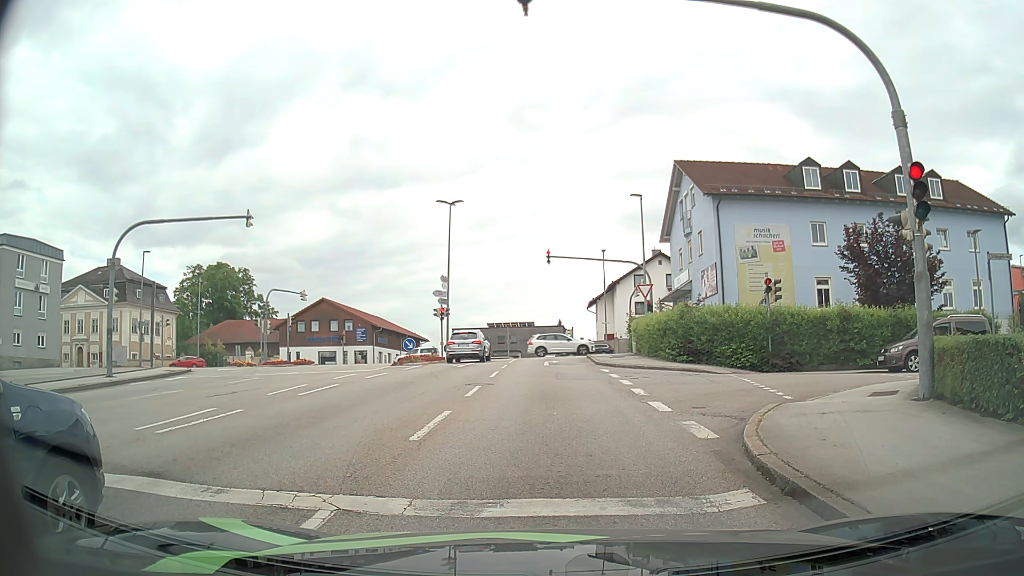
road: tertiary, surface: asphalt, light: Day
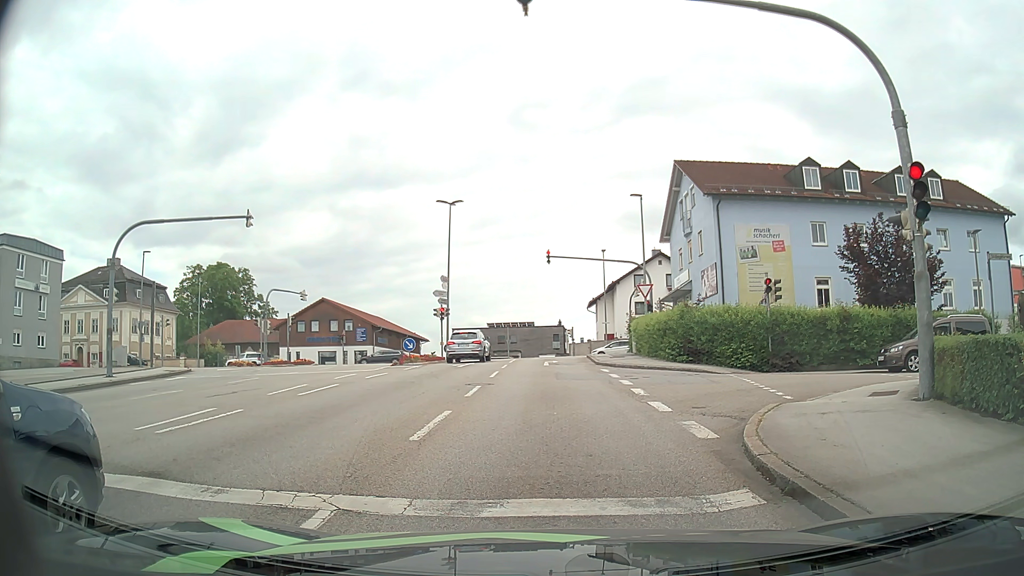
(0.0, 0.0) m; 0°
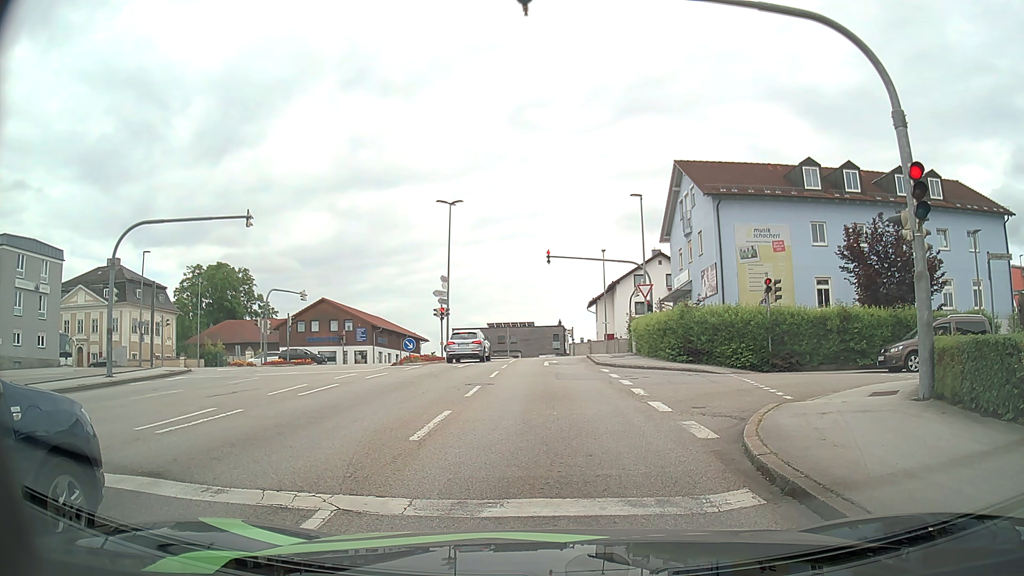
(0.0, 0.0) m; 0°
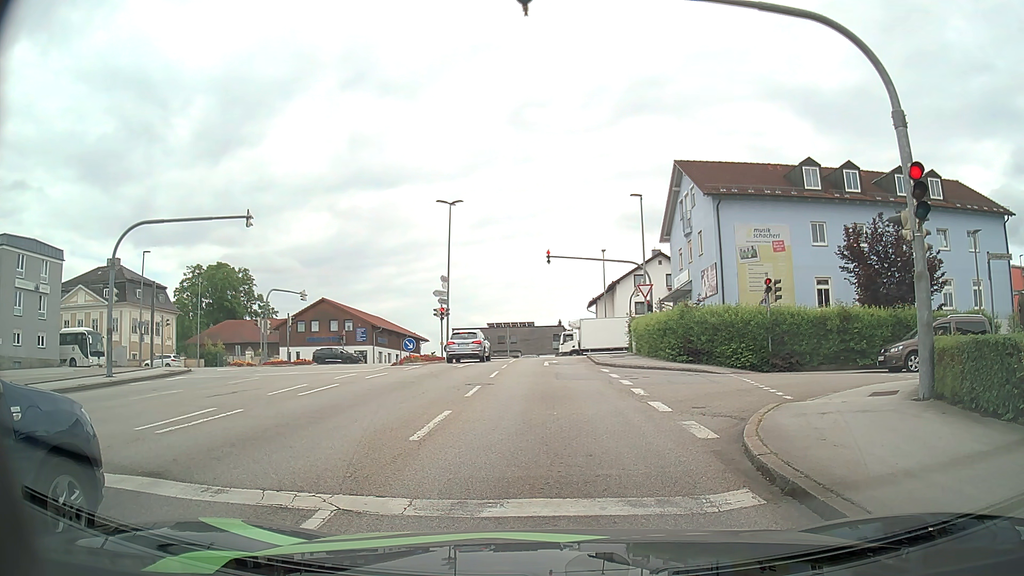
(0.0, 0.0) m; 0°
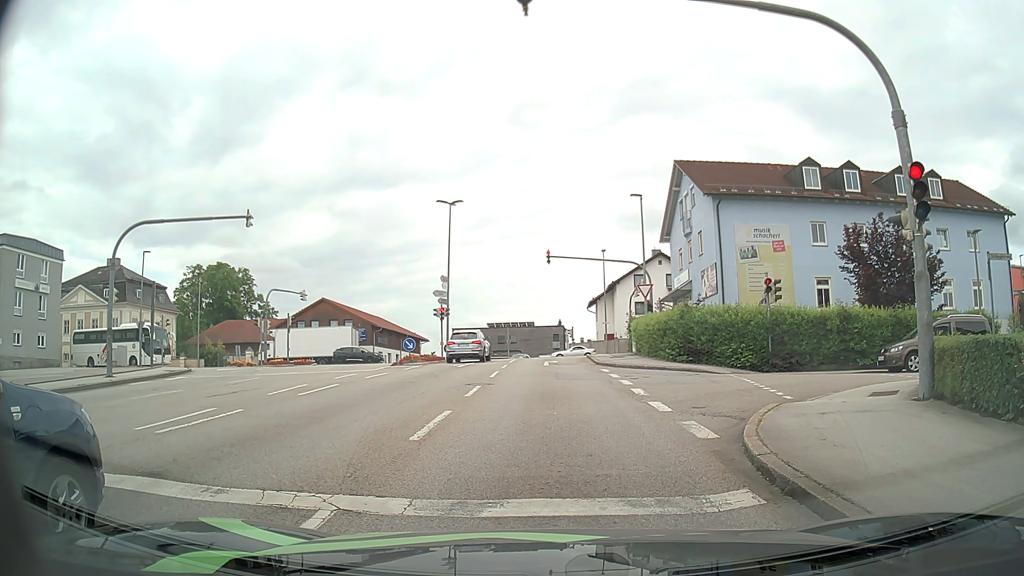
(0.0, 0.0) m; 0°
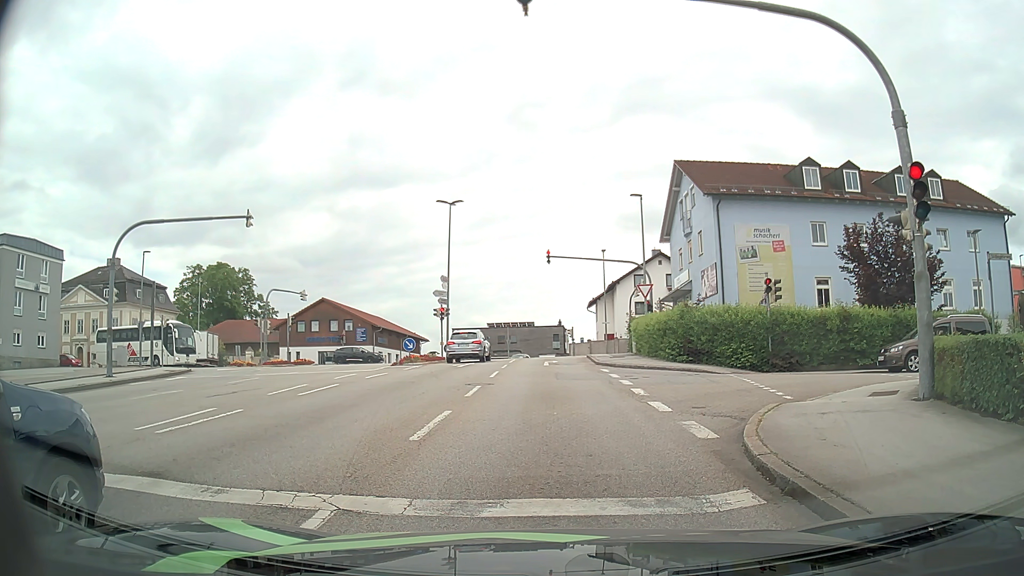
(0.0, 0.0) m; 0°
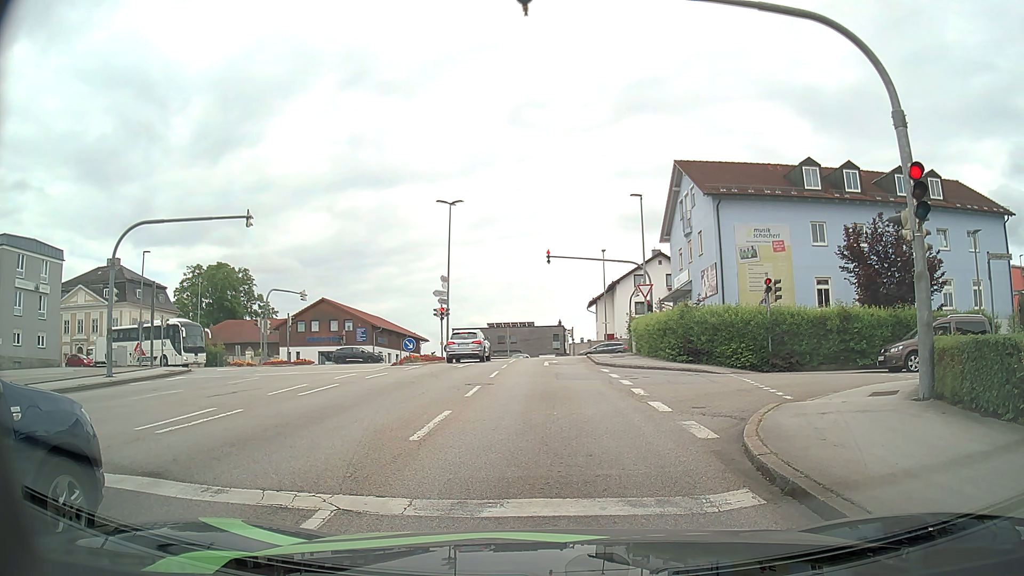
(0.0, 0.0) m; 0°
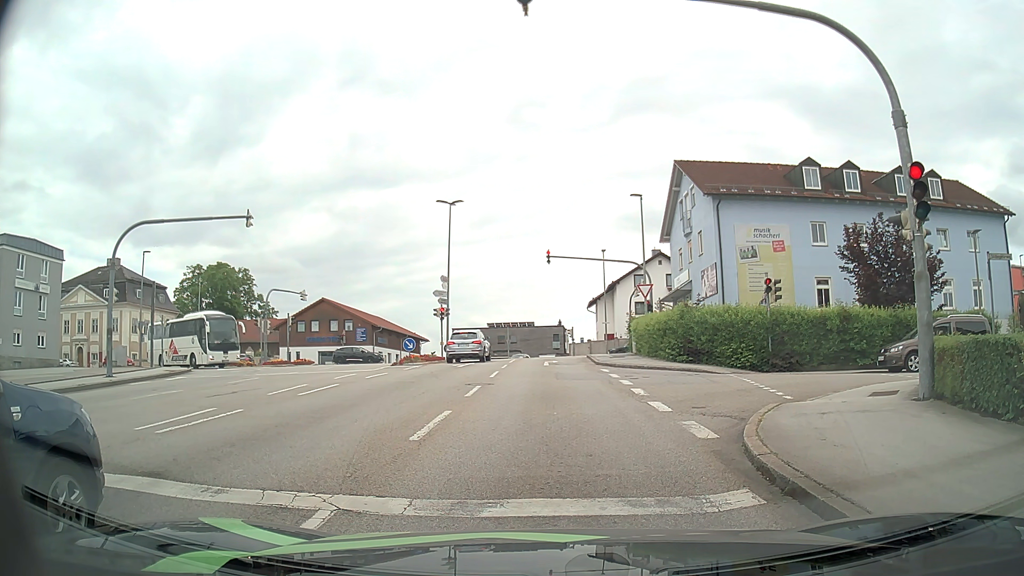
(0.0, 0.0) m; 0°
